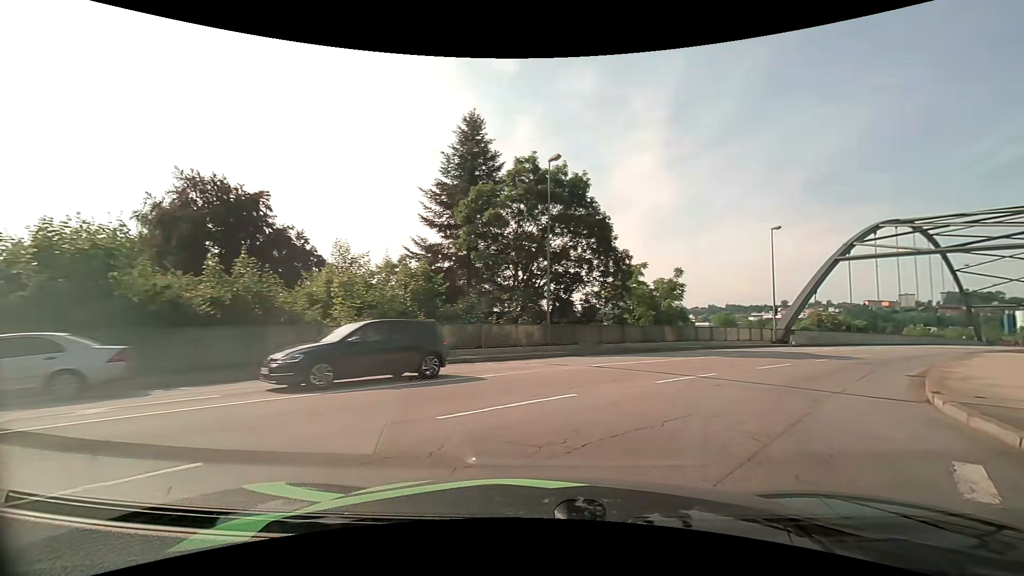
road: primary_link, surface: asphalt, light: Day
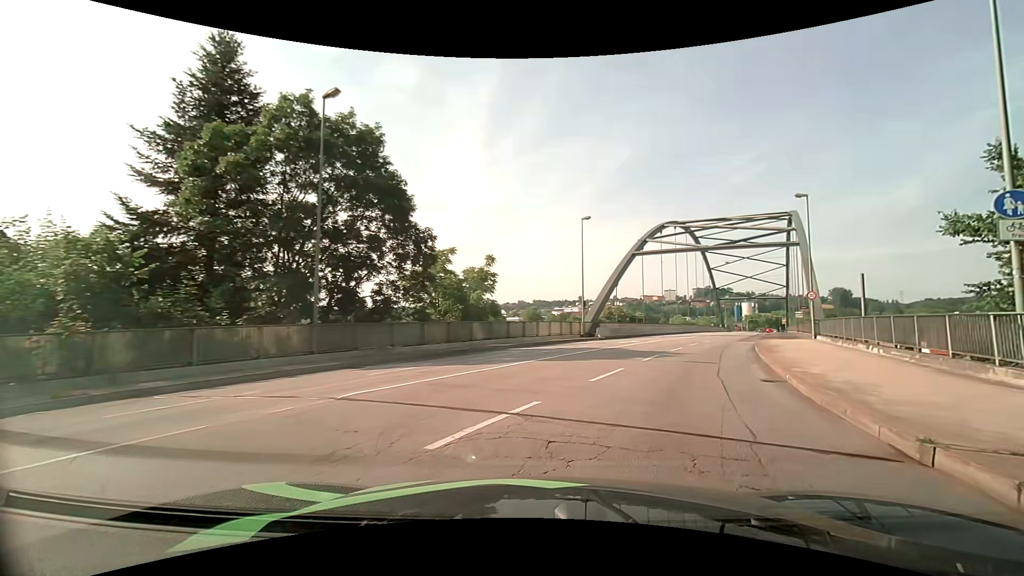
(+1.3, +6.4) m; +22°
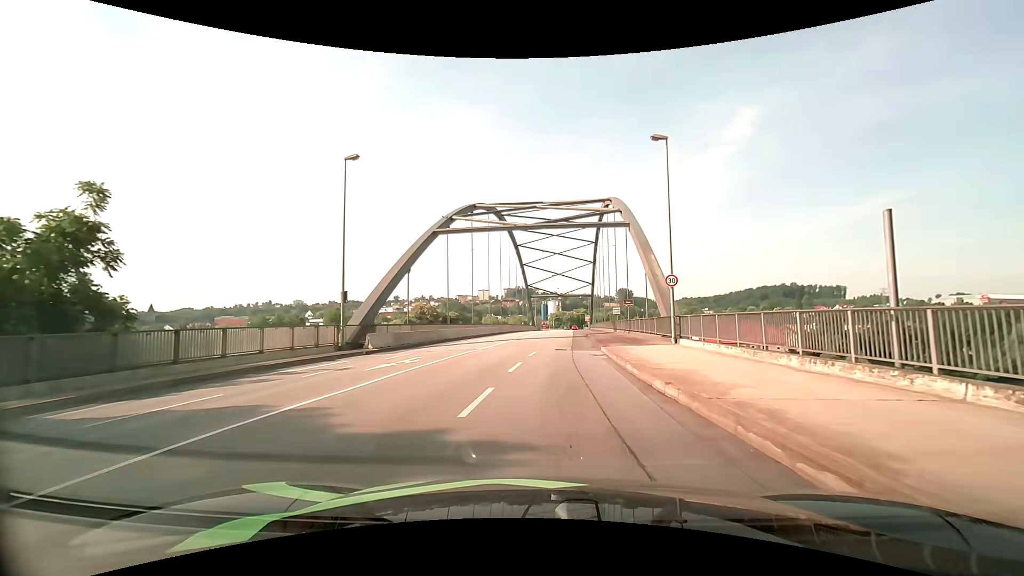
(+3.6, +15.5) m; +20°
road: primary
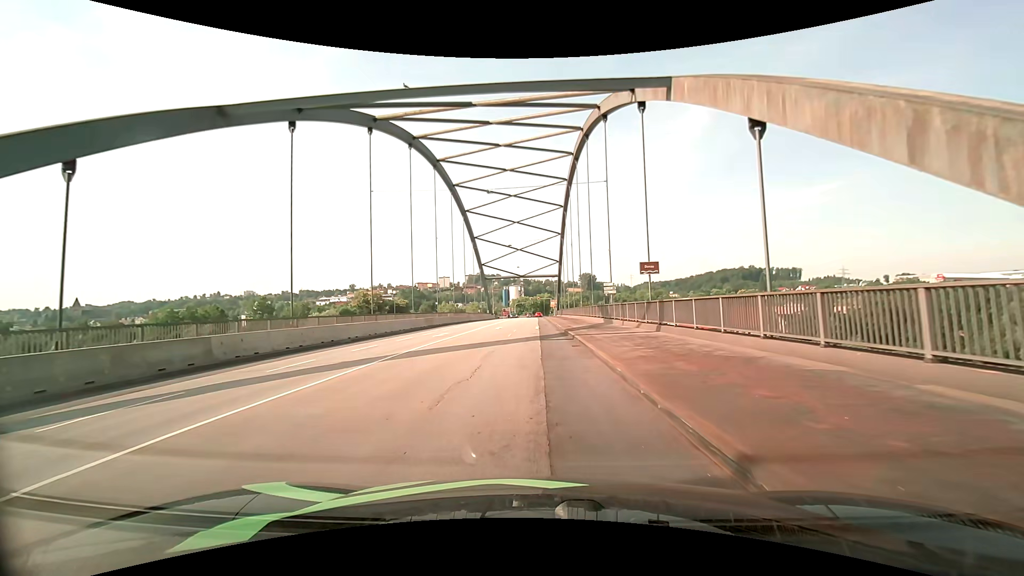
(+1.5, +24.2) m; +4°
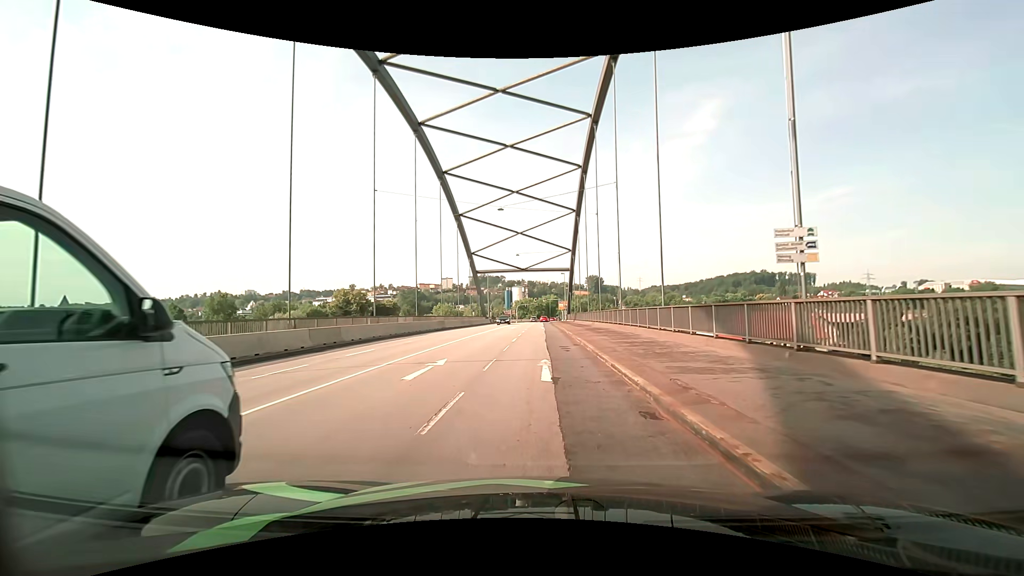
(0.0, +25.0) m; 0°
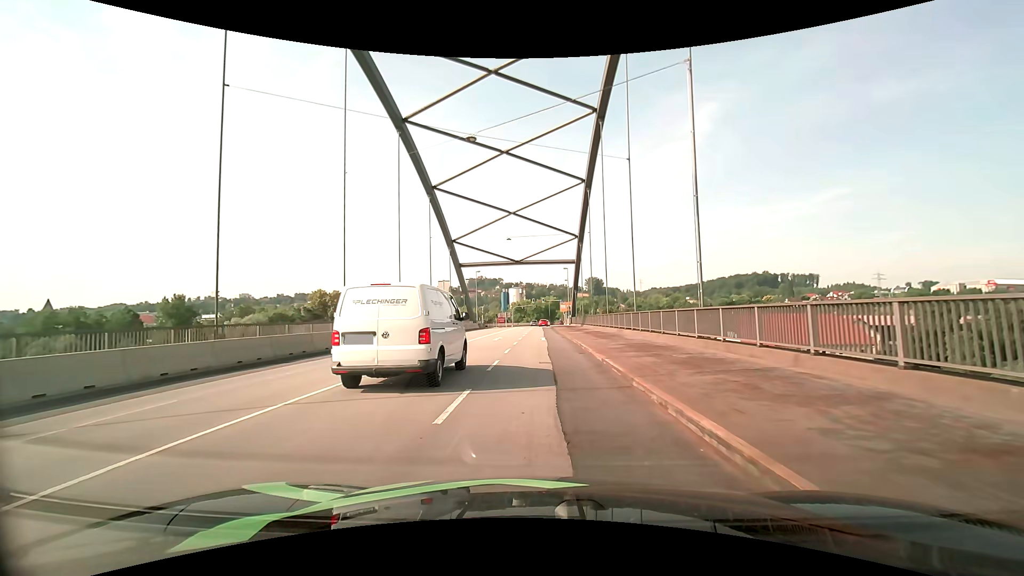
(0.0, +17.4) m; 0°
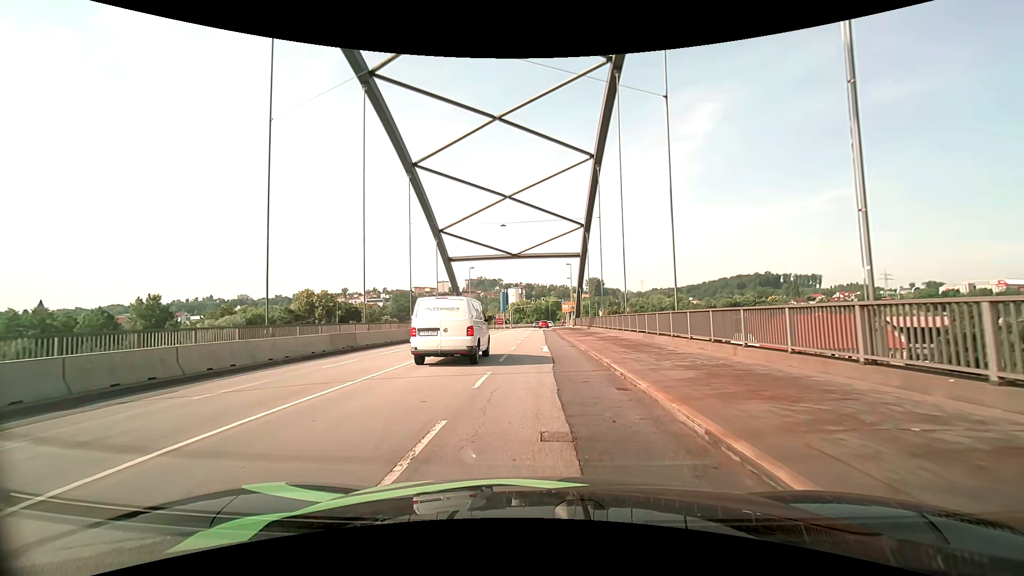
(0.0, +8.7) m; 0°
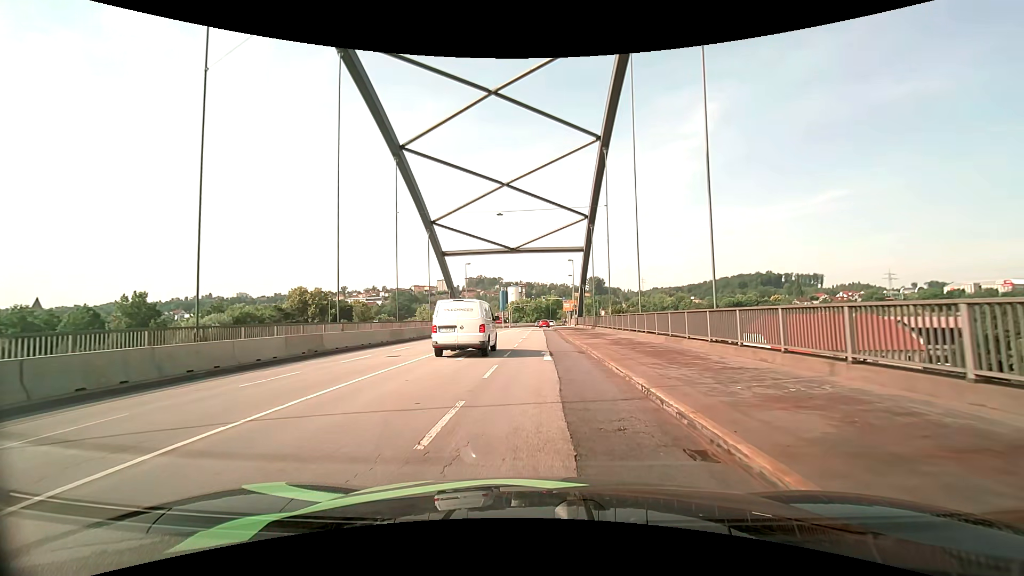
(0.0, +4.5) m; 0°
(0, +10) (0, +20) (0, +30) (0, +40) (0, +50) (0, +60) (0, +70) (+1, +80) (+1, +90) (+1, +100) m
